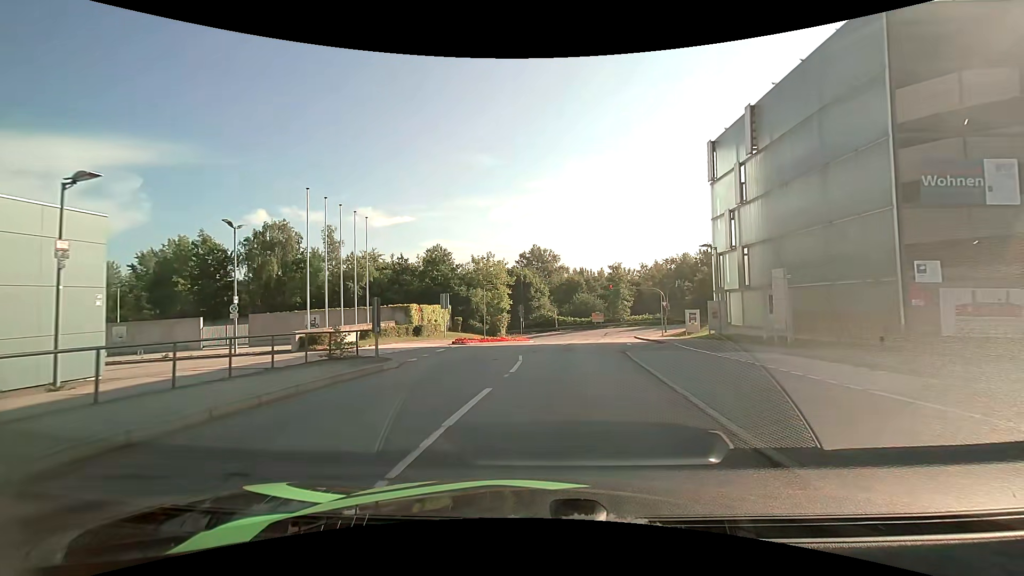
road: residential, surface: asphalt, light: Day
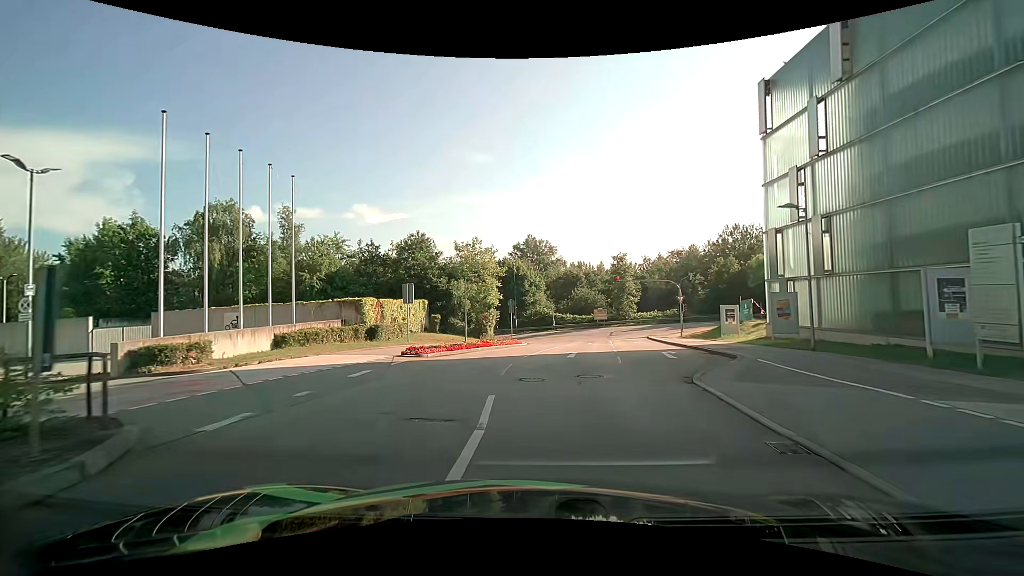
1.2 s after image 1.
(+0.1, +9.4) m; +1°
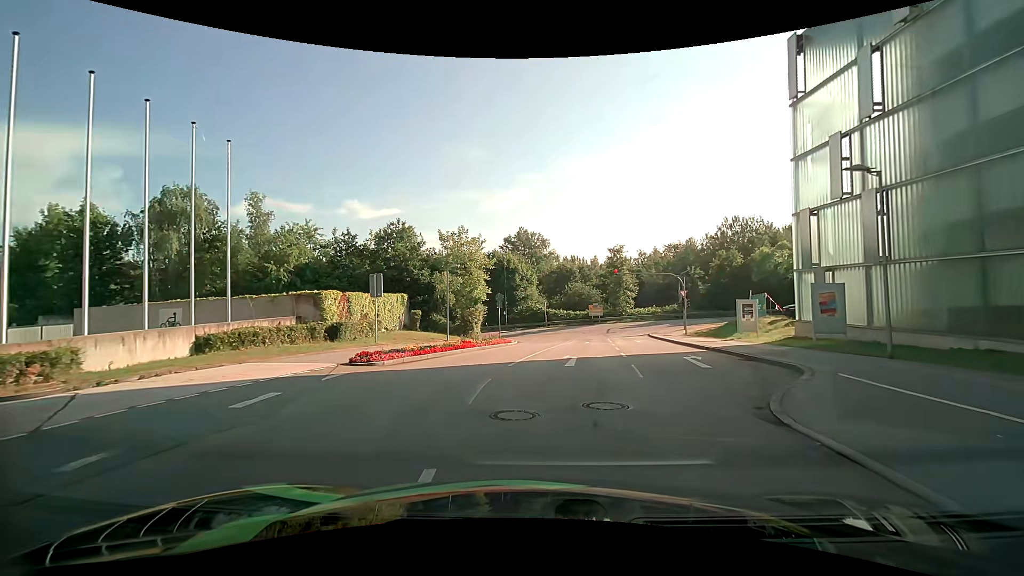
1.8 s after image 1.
(0.0, +4.3) m; +1°
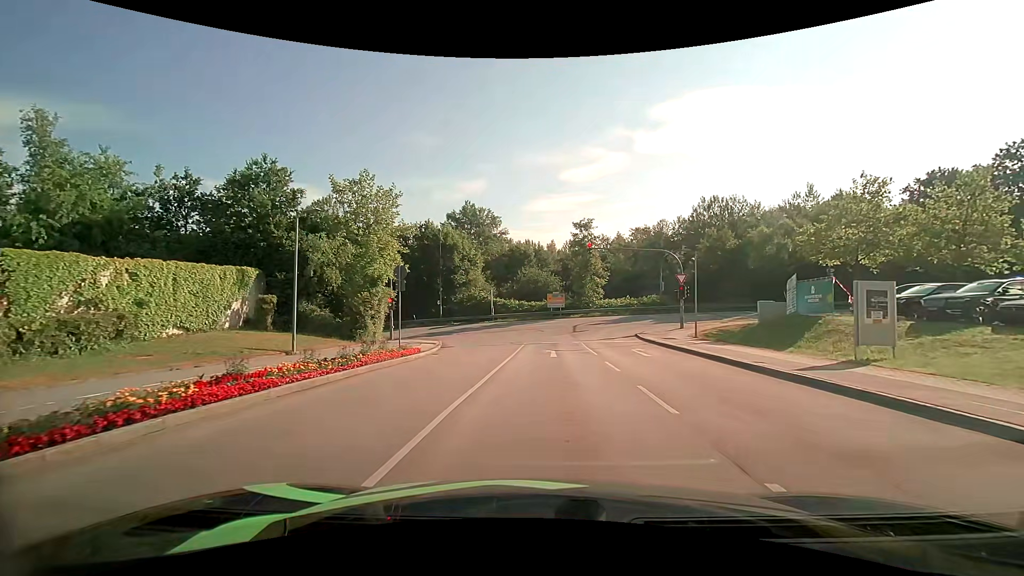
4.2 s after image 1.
(+0.7, +15.6) m; +5°
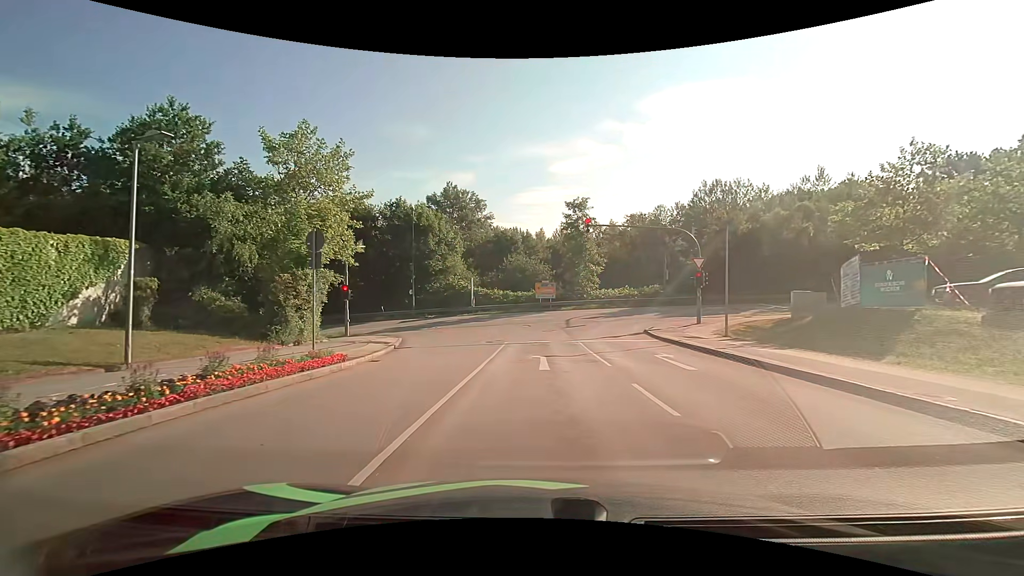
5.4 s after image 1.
(+0.1, +6.7) m; +2°
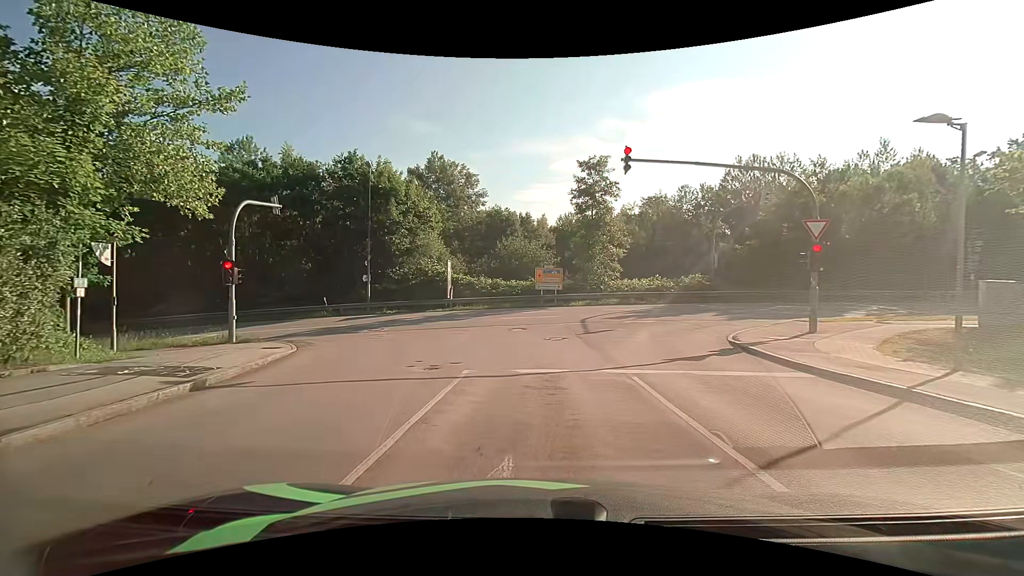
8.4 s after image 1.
(0.0, +12.0) m; +1°
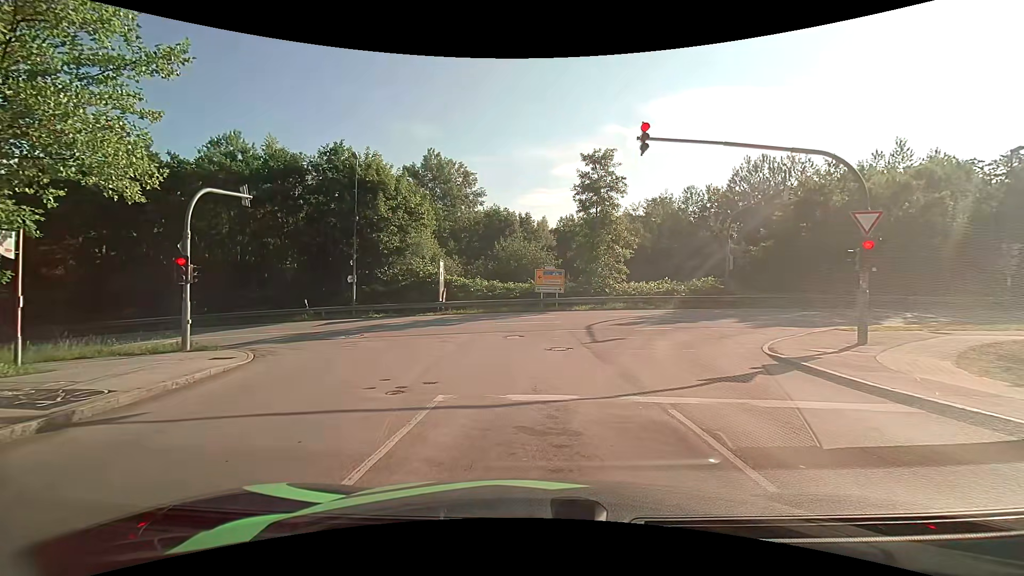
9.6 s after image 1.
(0.0, +2.5) m; 0°
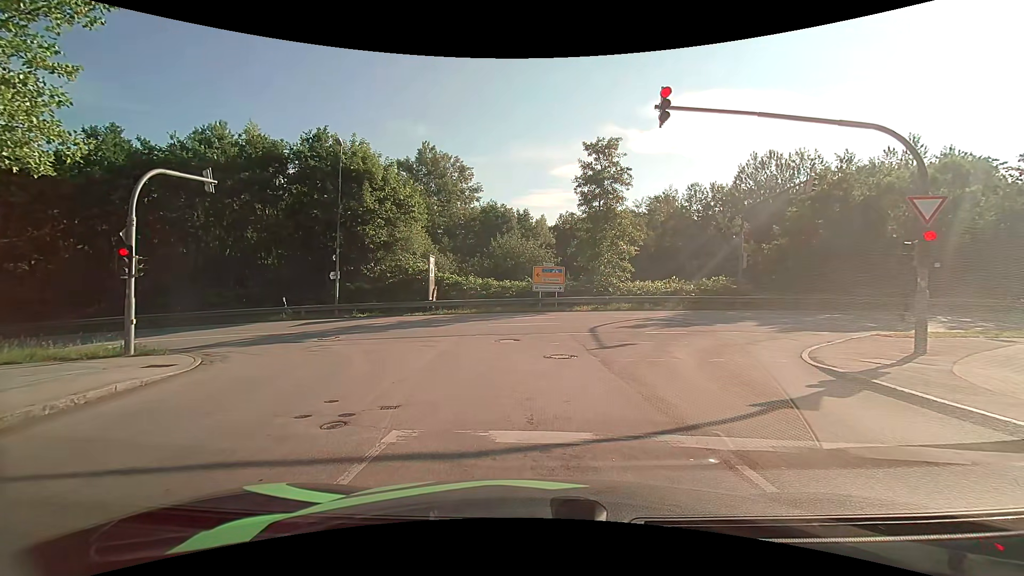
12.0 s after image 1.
(+0.1, +2.2) m; +2°
(0, +10) (-4, +19) (-13, +24) (-23, +25) (-33, +23) (-42, +22) (-52, +21) (-62, +19) (-72, +17) (-82, +15) m
